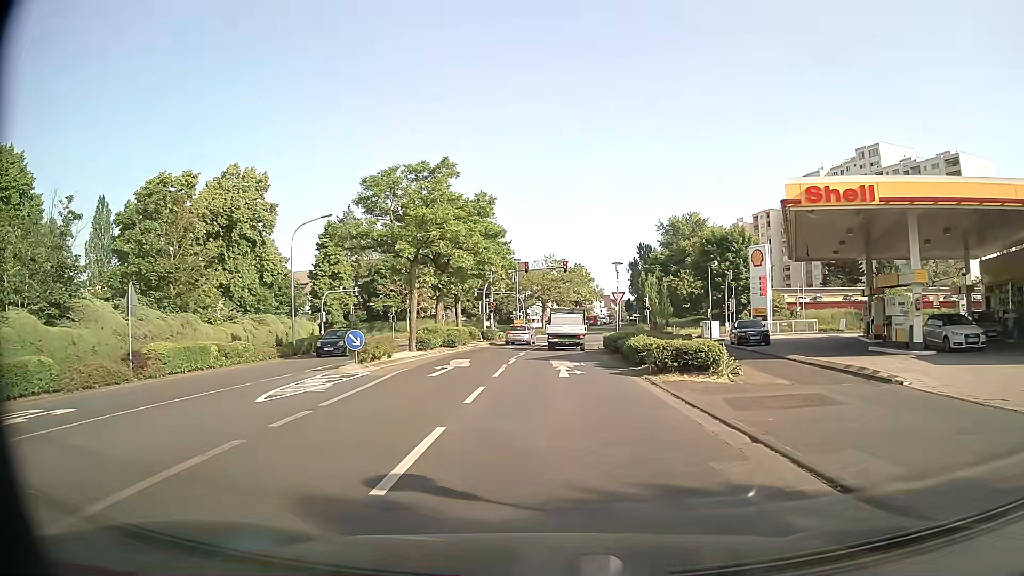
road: tertiary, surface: asphalt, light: Day
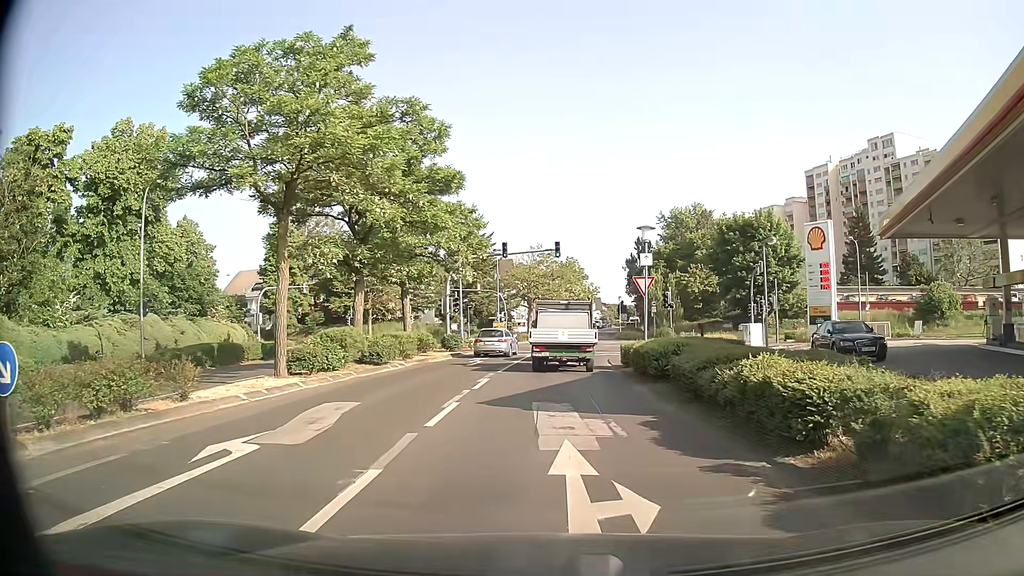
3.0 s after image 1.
(+0.1, +14.3) m; +1°
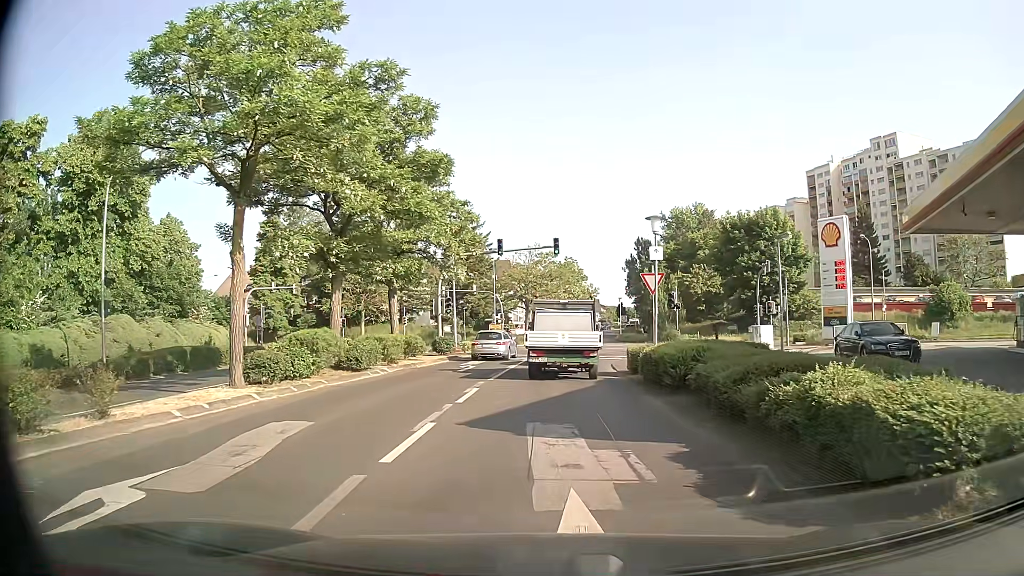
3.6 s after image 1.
(0.0, +2.5) m; -1°
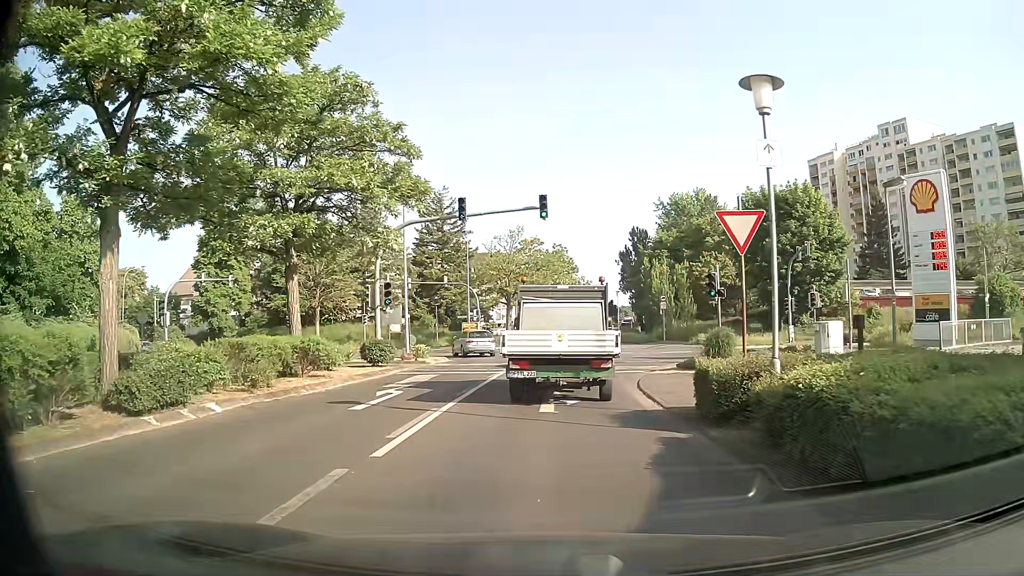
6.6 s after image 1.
(+0.2, +11.6) m; +1°
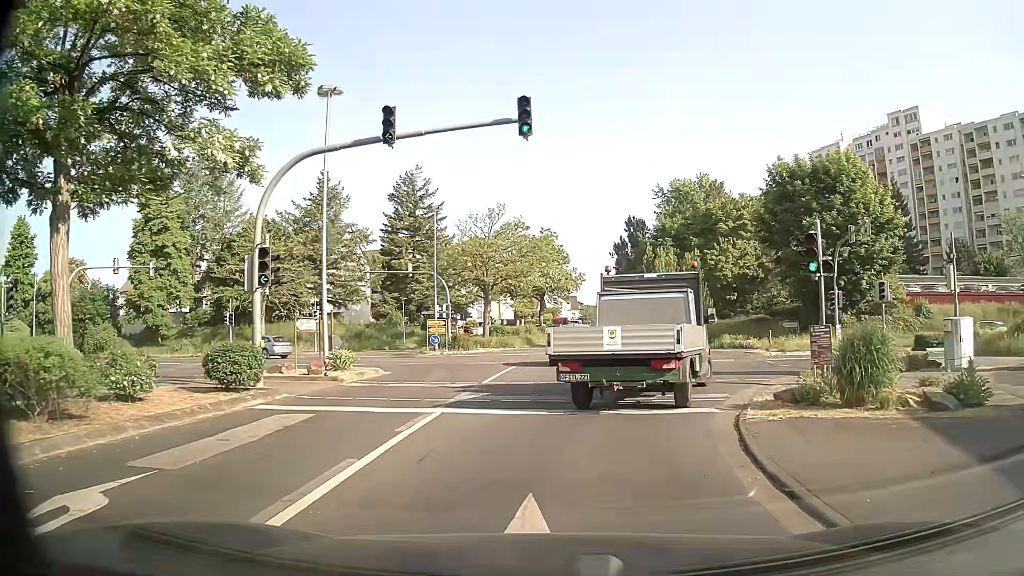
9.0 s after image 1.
(+0.2, +10.9) m; +1°
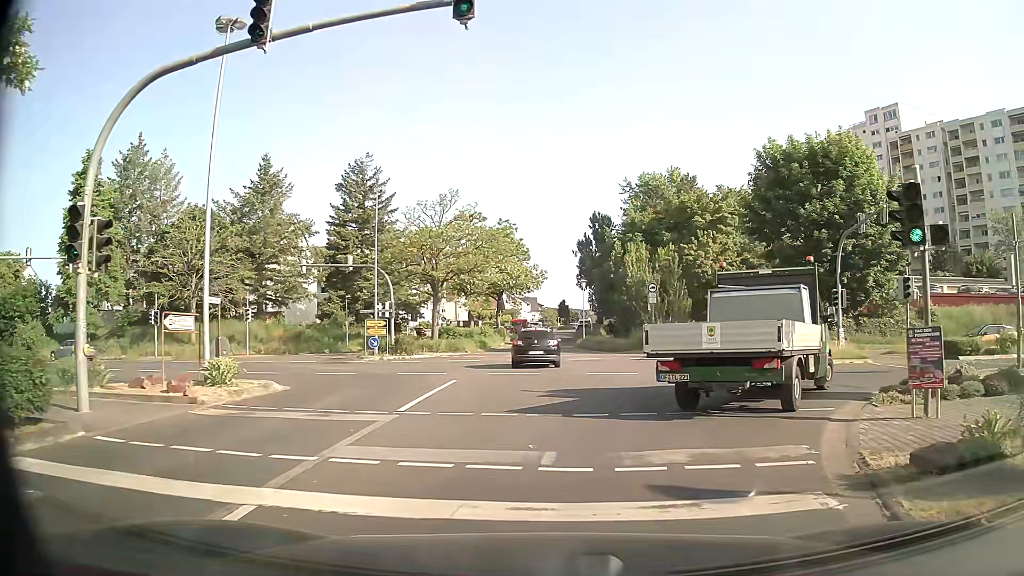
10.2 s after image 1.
(+0.1, +5.9) m; +3°
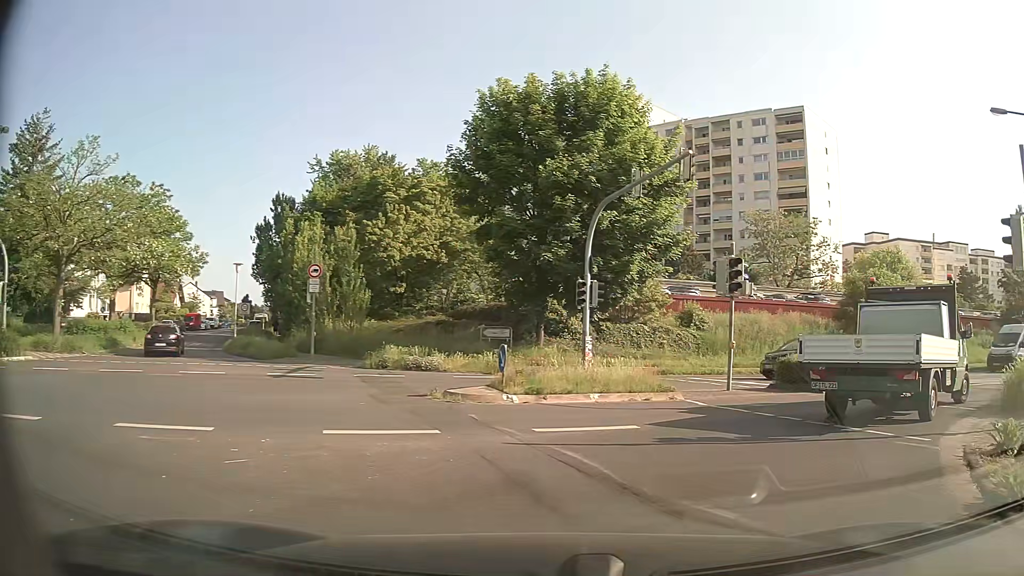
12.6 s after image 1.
(+2.4, +11.3) m; +27°
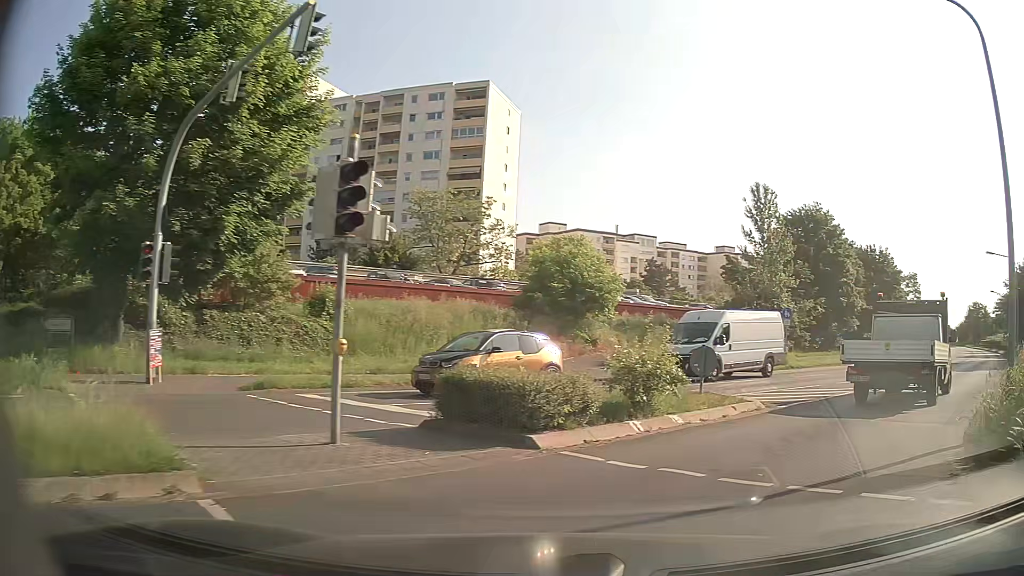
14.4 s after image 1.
(+2.1, +8.7) m; +28°
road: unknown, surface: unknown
(+3, +9) (+9, +17) (+16, +24) (+23, +31) (+30, +39) (+36, +46) (+43, +54) (+49, +62) (+56, +70) (+62, +77) m
